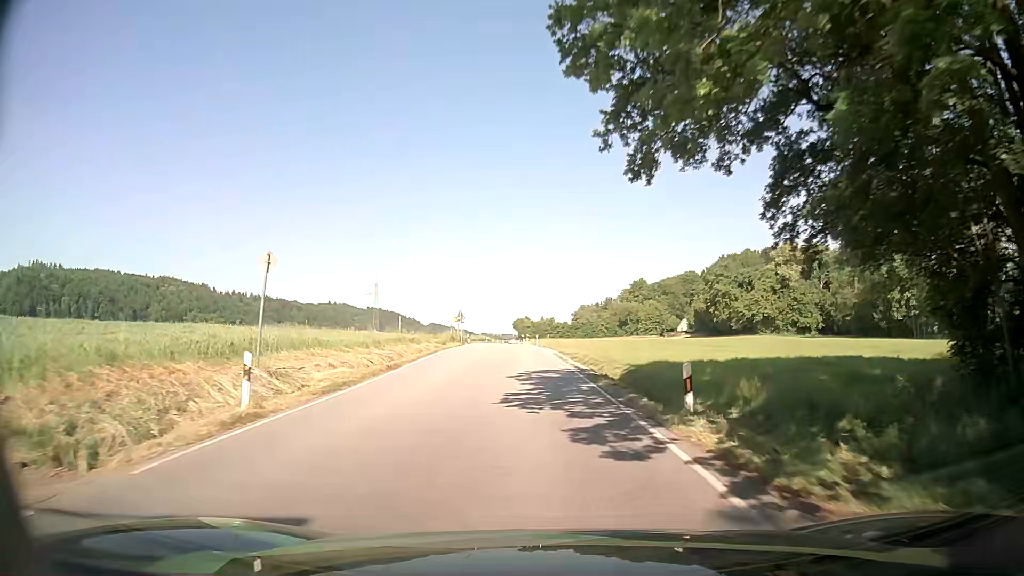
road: secondary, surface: asphalt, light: Day
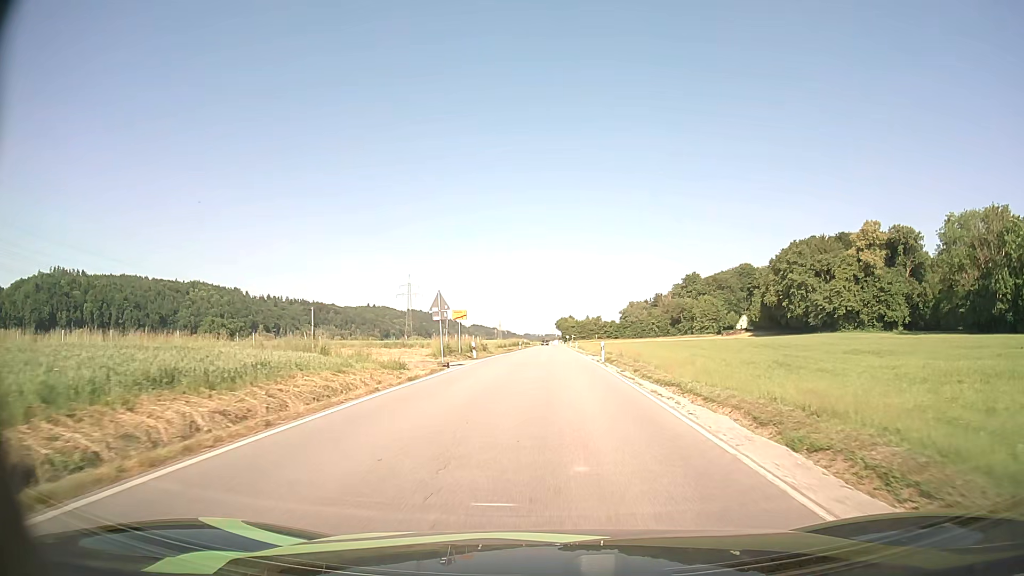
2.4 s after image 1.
(-1.4, +32.7) m; -3°
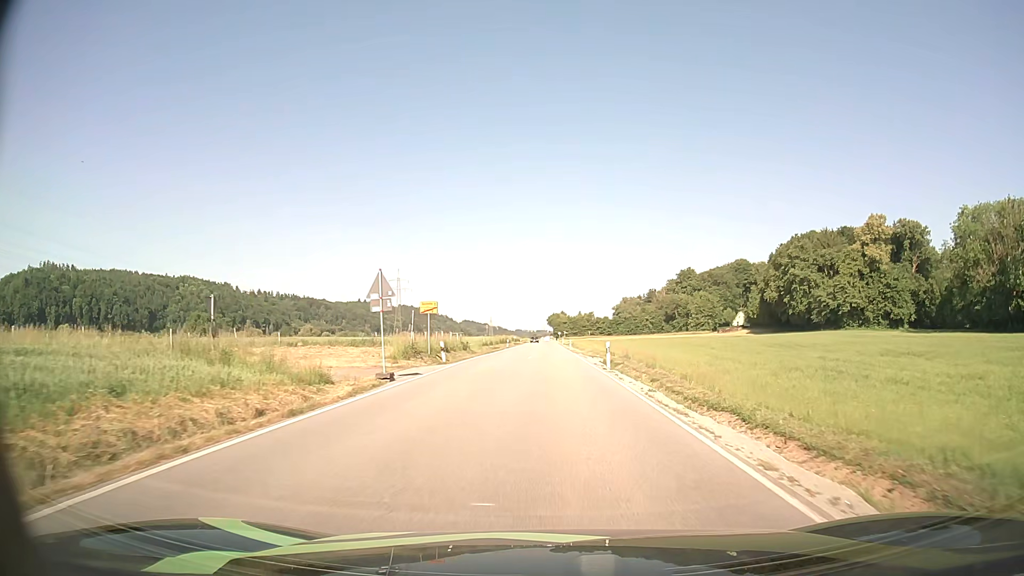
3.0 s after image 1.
(+0.1, +8.3) m; +1°
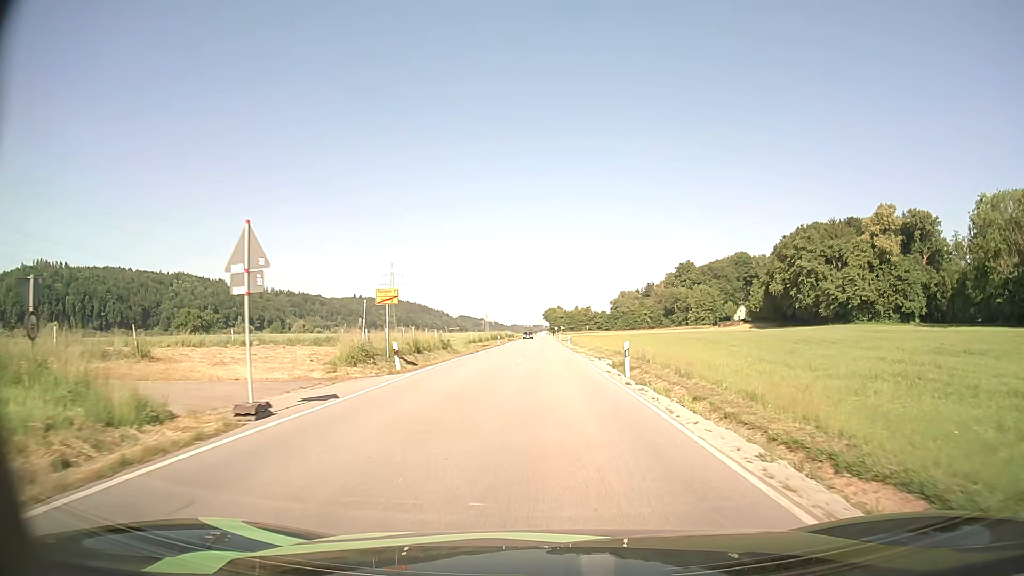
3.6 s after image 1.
(+0.1, +8.3) m; +1°
